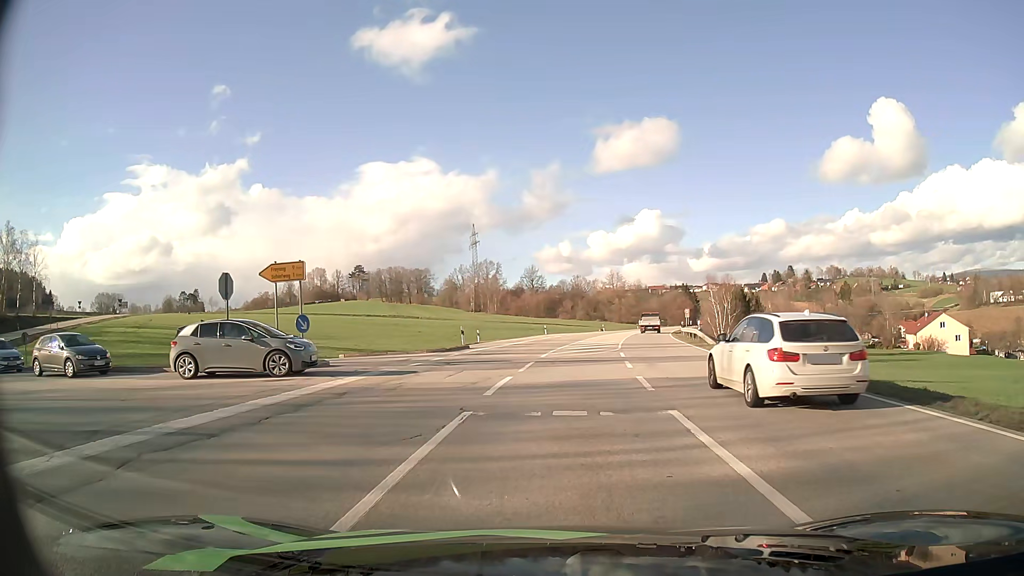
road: secondary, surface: asphalt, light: Day
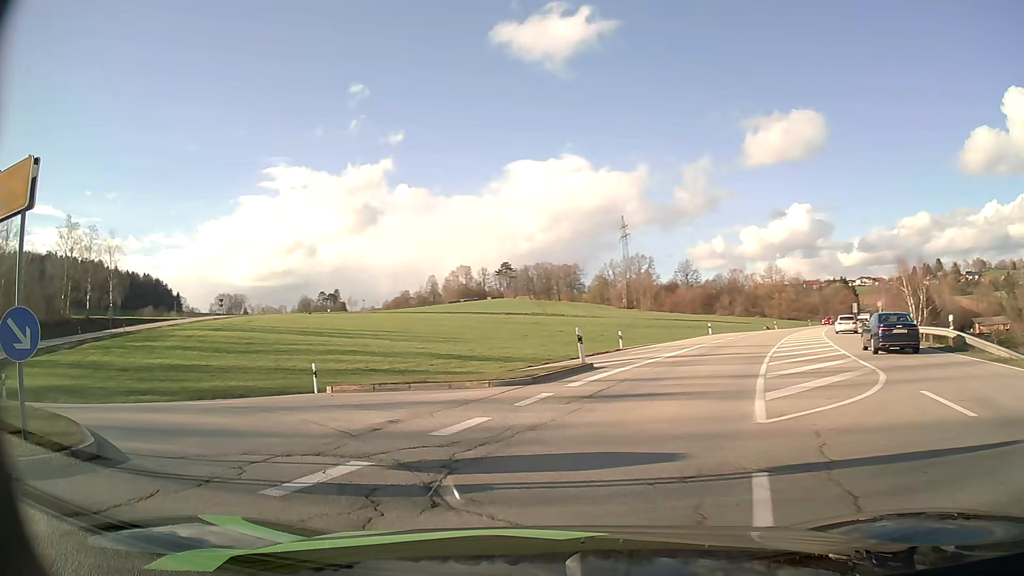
(-0.5, +16.4) m; -12°
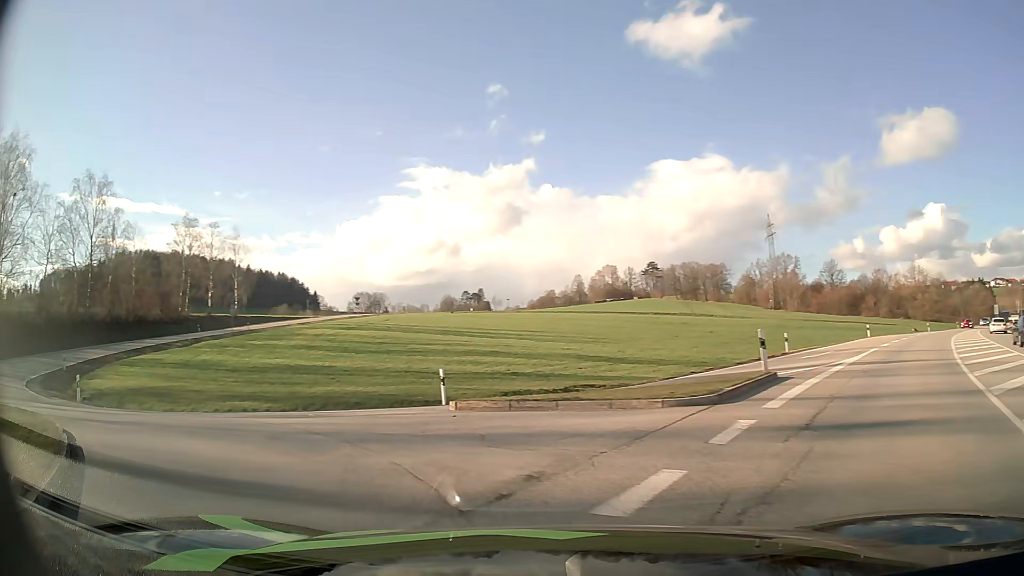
(-0.4, +3.5) m; -13°
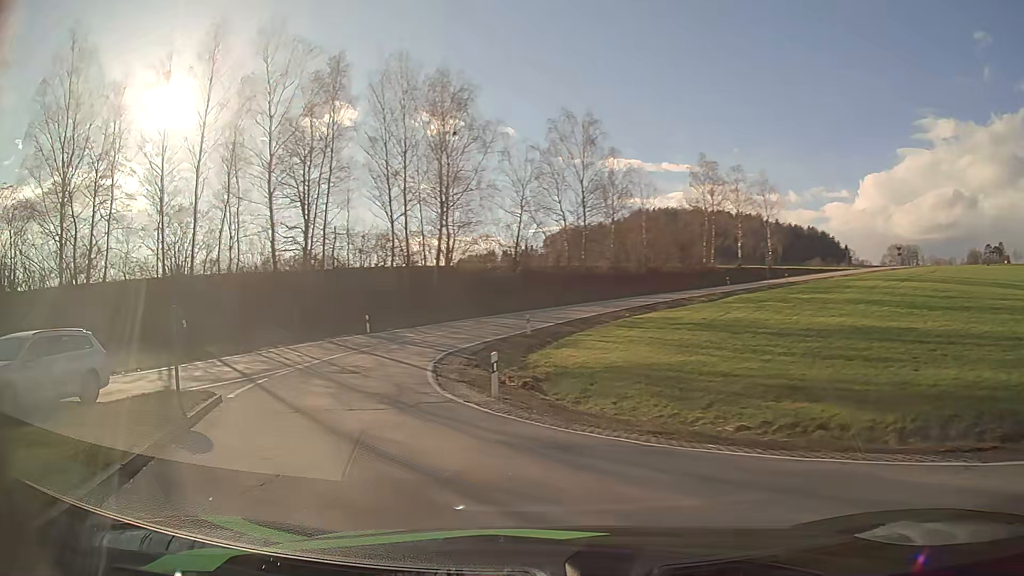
(-4.4, +10.8) m; -44°
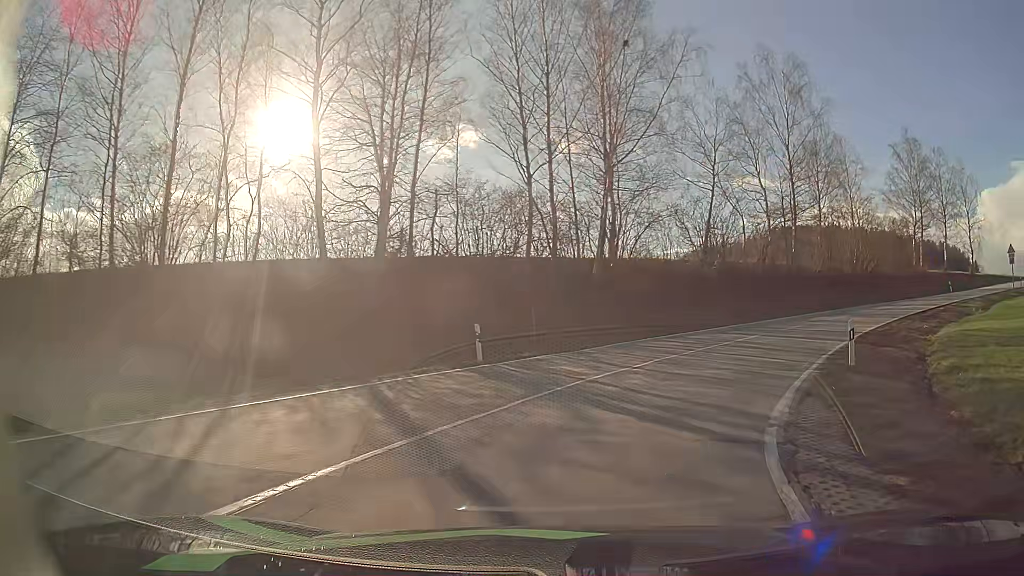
(-5.3, +19.8) m; -15°
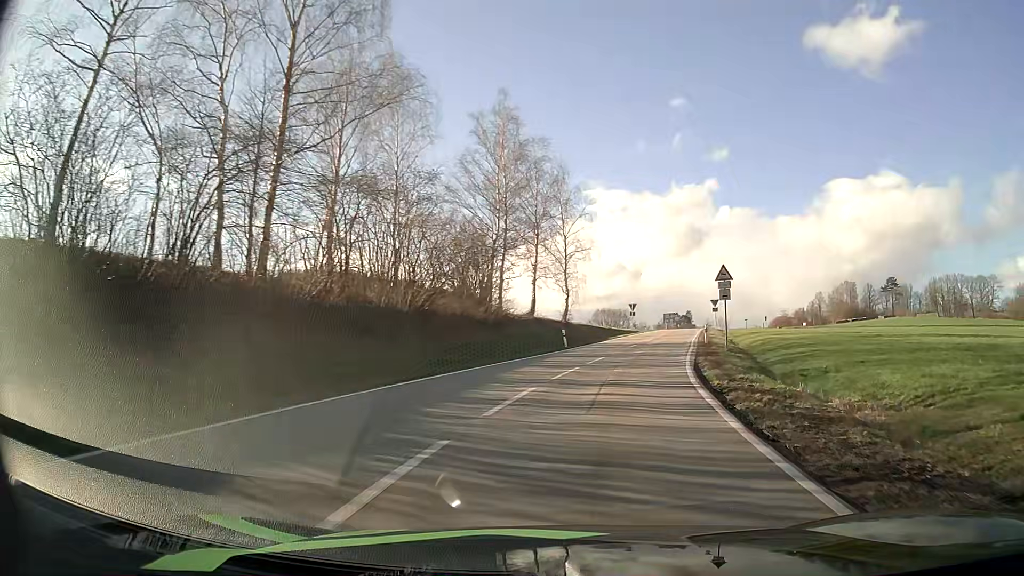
(+10.8, +25.8) m; +43°
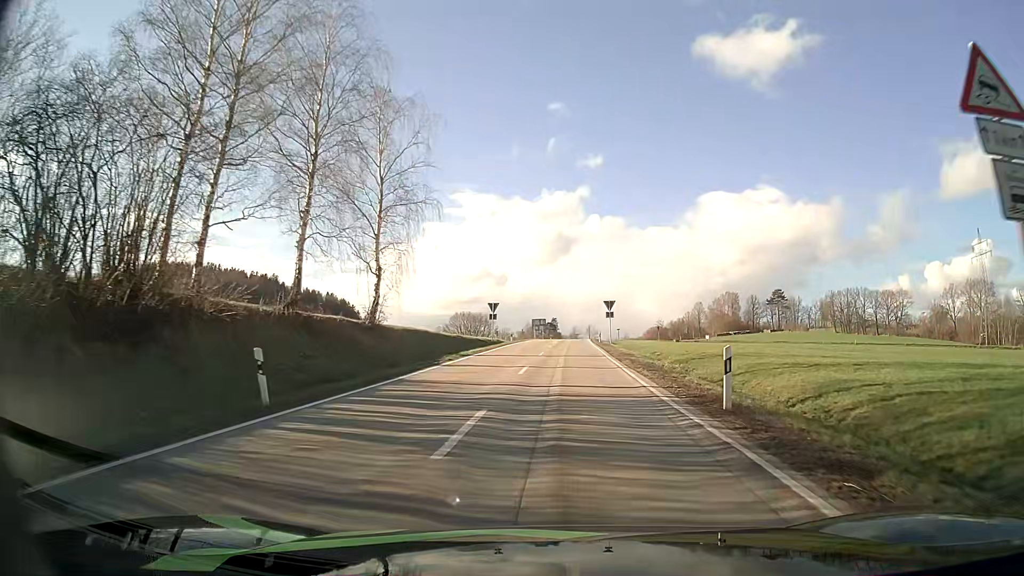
(+3.3, +26.4) m; +12°
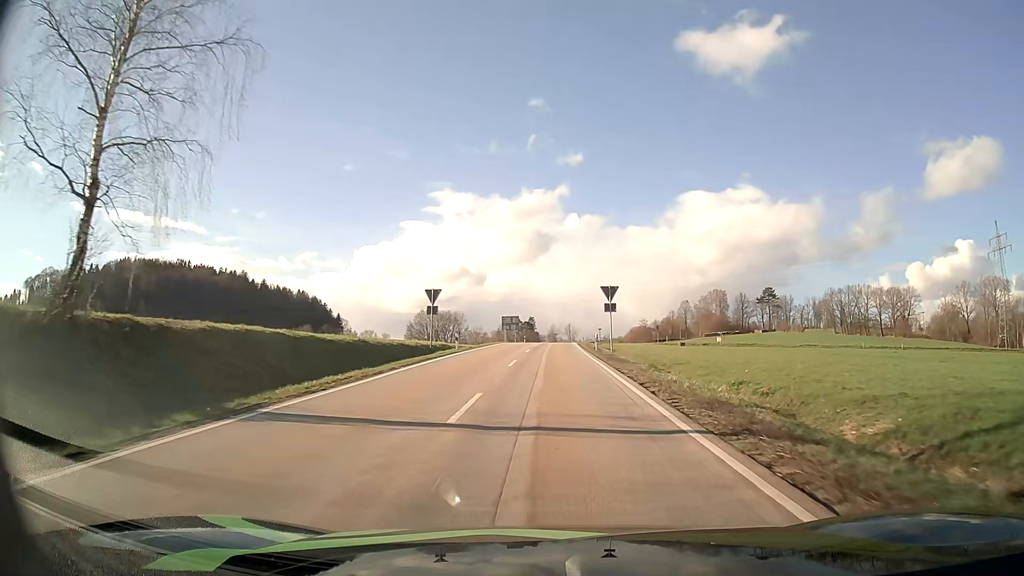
(+0.6, +22.8) m; +2°
(0, +10) (0, +20) (0, +30) (0, +40) (0, +50) (0, +60) (0, +70) (+1, +80) (+1, +90) (+2, +100) m
